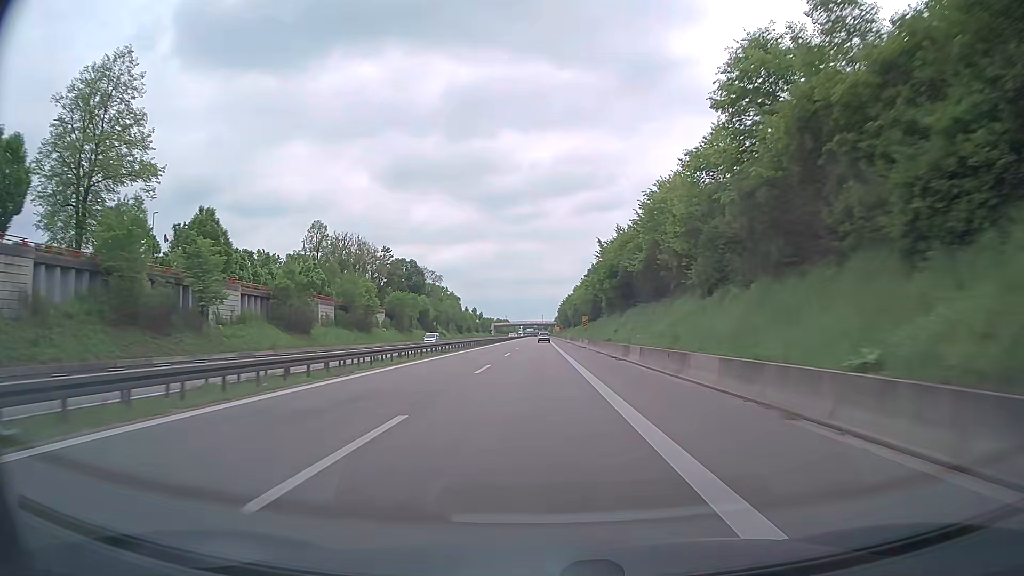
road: trunk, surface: asphalt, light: Day
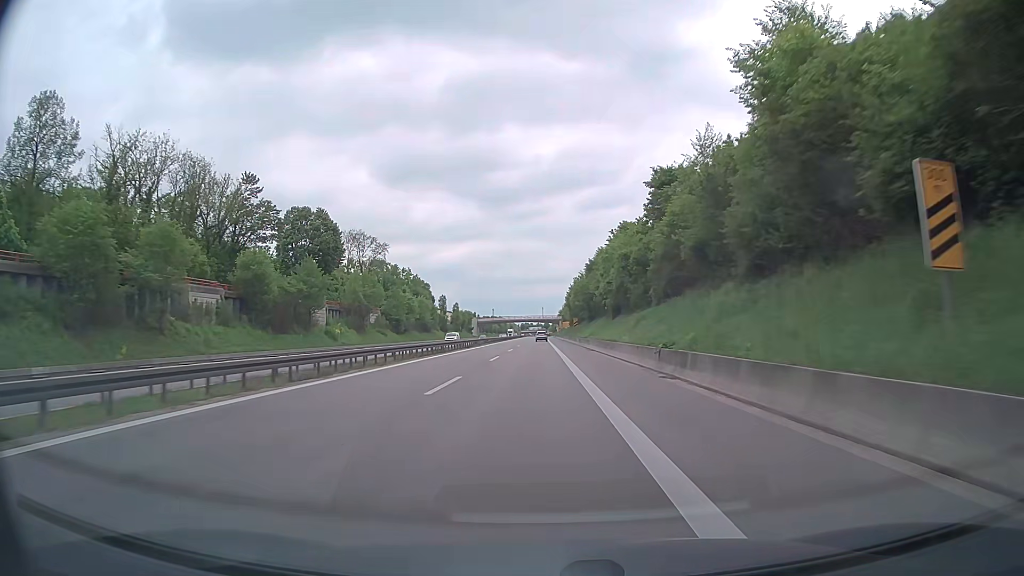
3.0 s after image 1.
(+0.8, +80.5) m; 0°
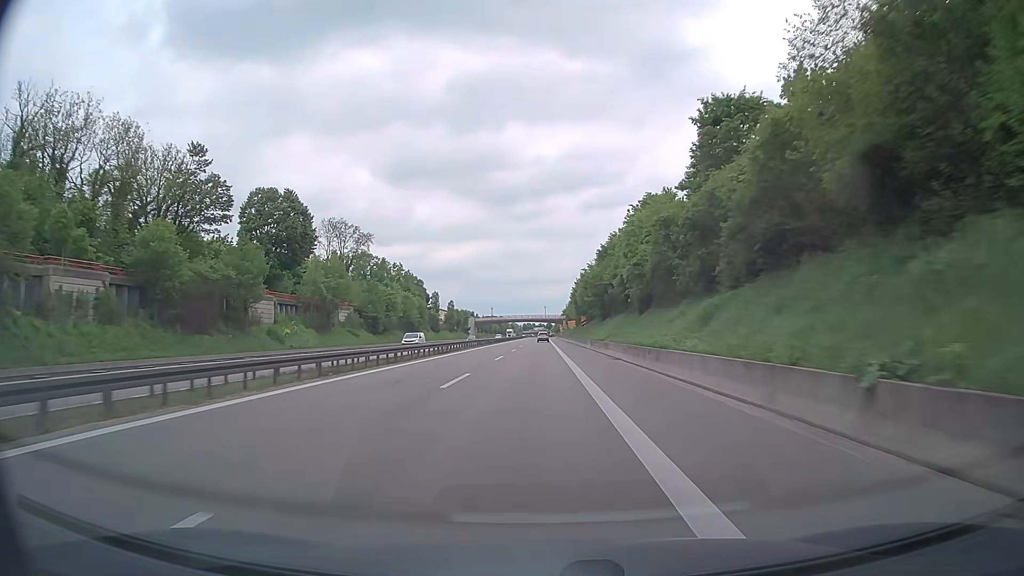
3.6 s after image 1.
(0.0, +16.0) m; 0°
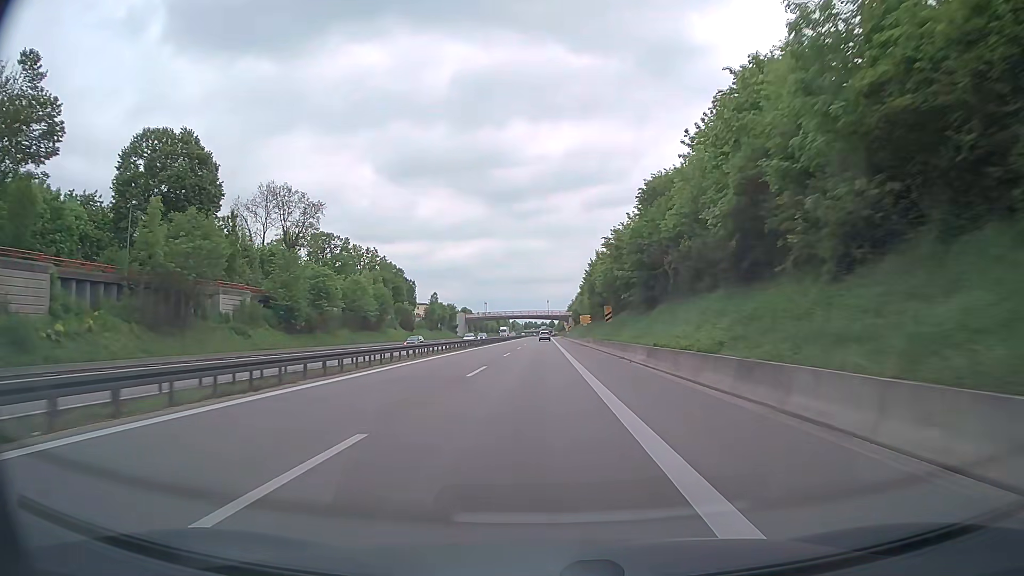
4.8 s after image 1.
(-0.1, +32.0) m; 0°
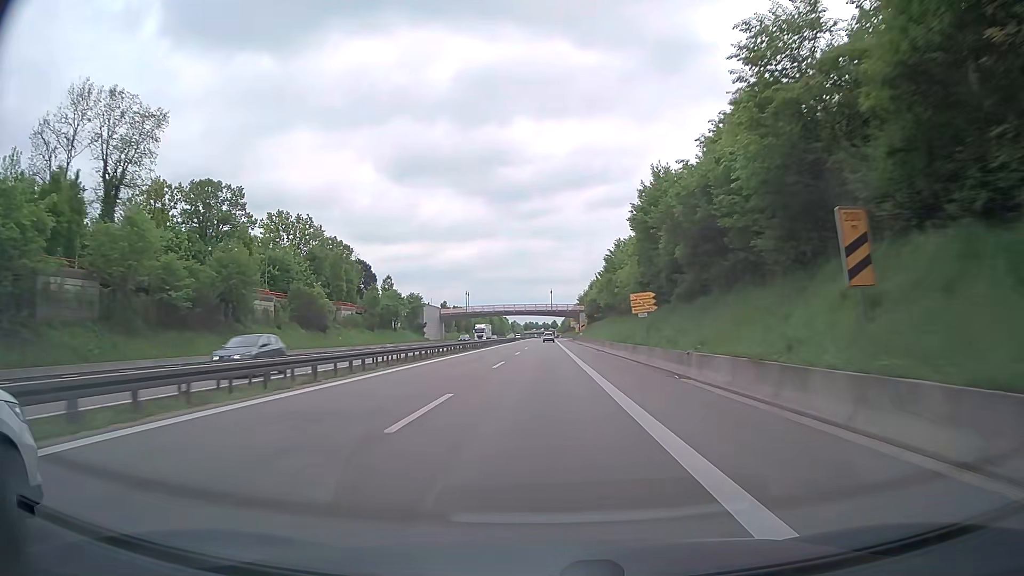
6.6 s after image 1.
(0.0, +47.9) m; 0°
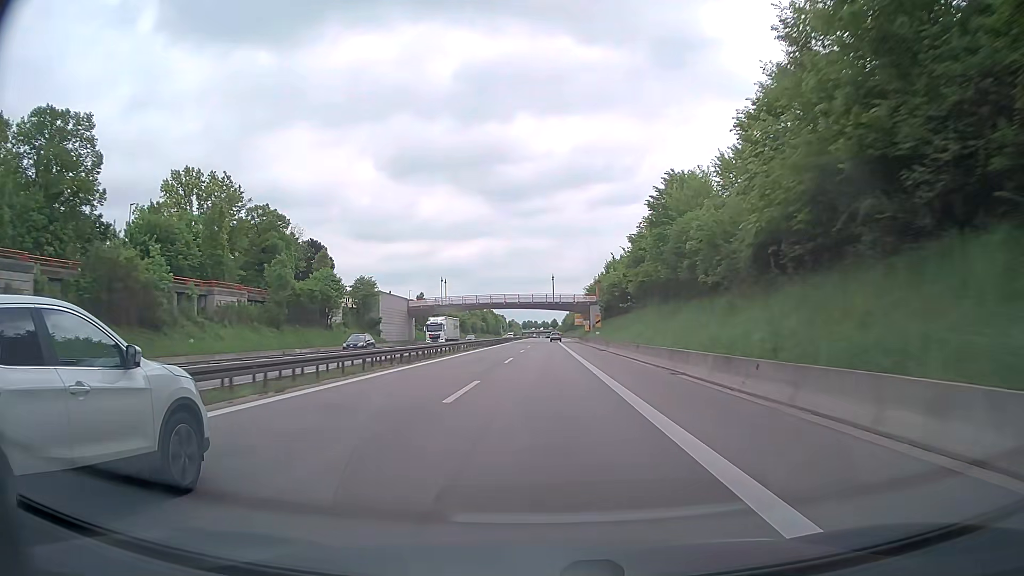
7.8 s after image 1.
(0.0, +32.1) m; 0°
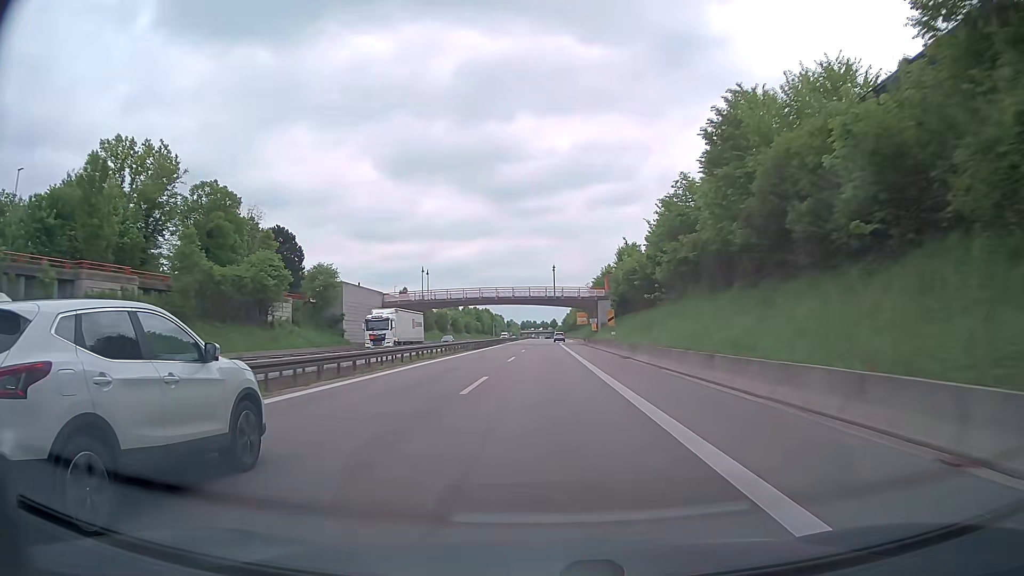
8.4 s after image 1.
(0.0, +16.1) m; 0°
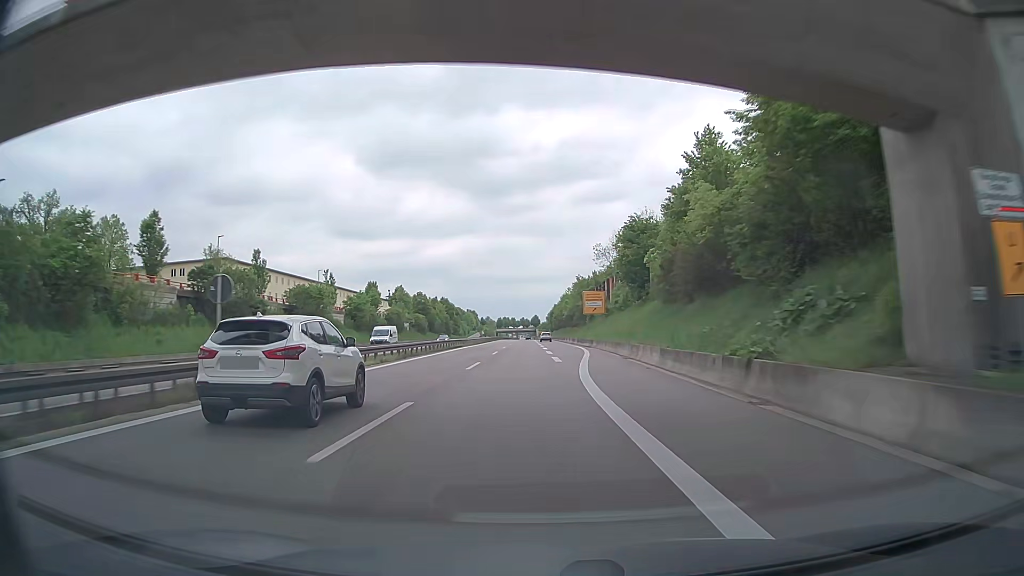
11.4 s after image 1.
(+0.7, +80.4) m; +2°
(0, +10) (0, +20) (0, +30) (0, +40) (+1, +50) (+1, +60) (+1, +70) (+1, +80) (+1, +90) (+1, +100) m
